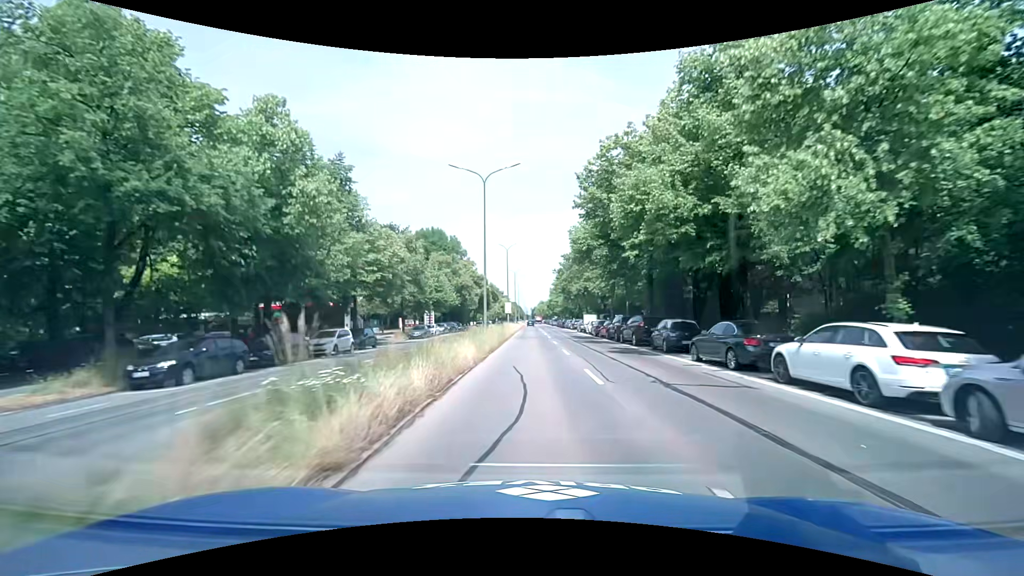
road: primary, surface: asphalt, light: Day
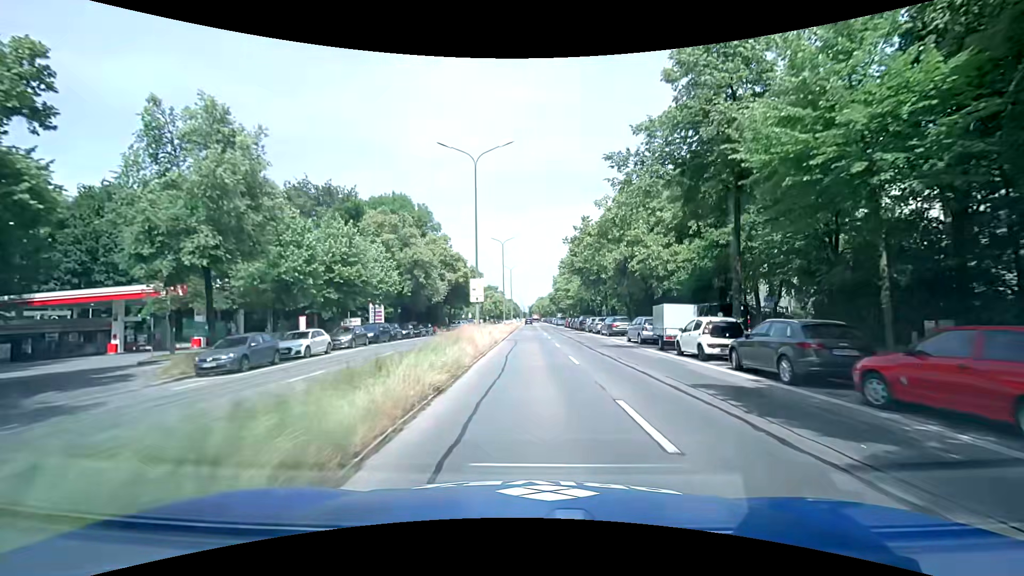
(+0.1, +32.6) m; 0°
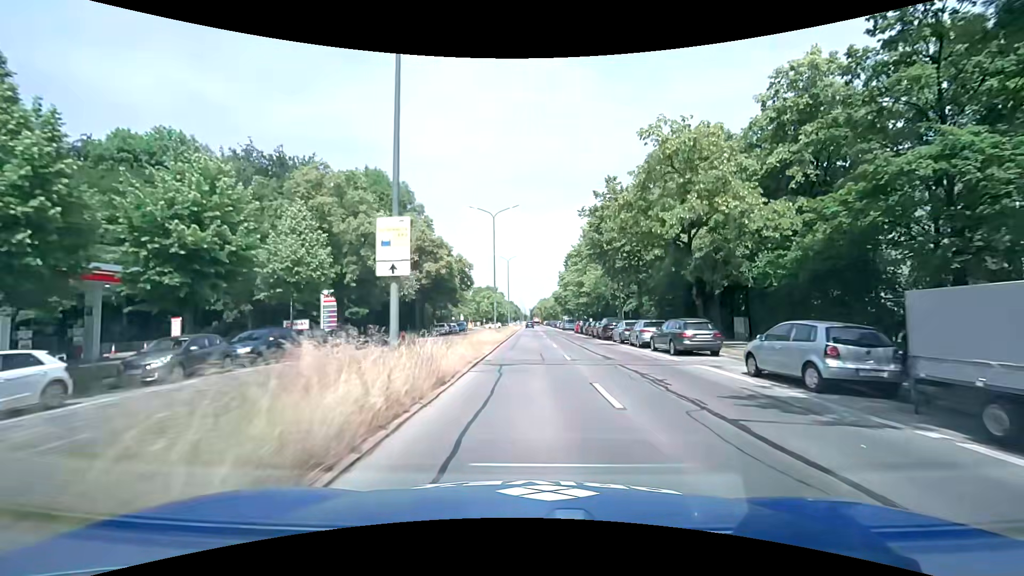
(0.0, +15.9) m; 0°
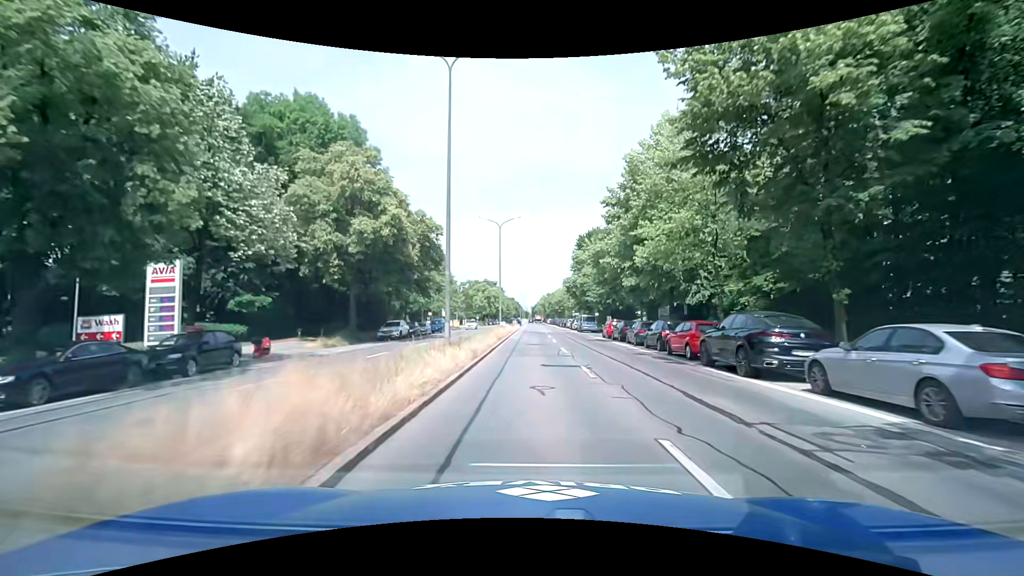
(-0.1, +23.4) m; 0°
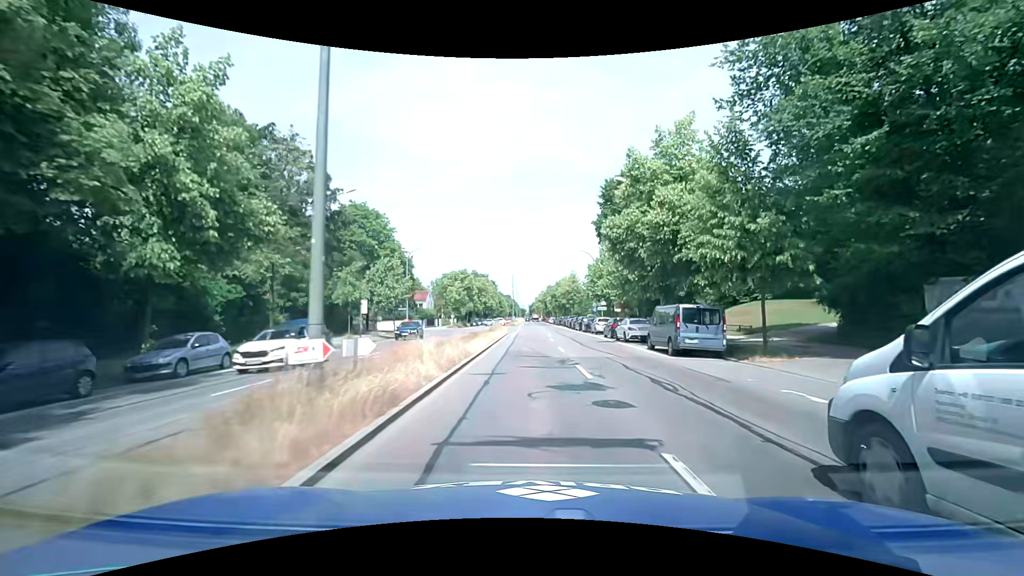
(0.0, +36.9) m; 0°
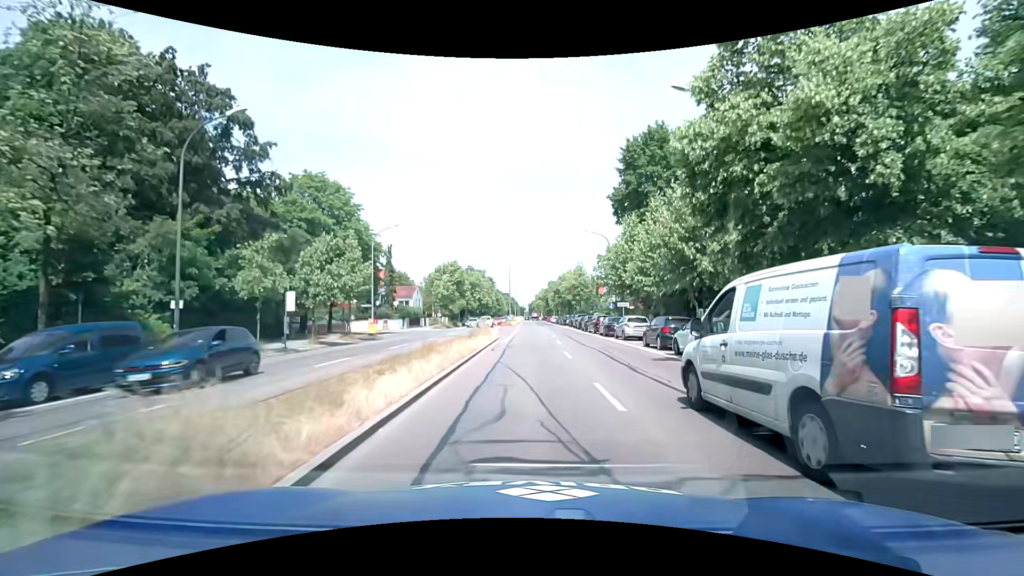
(0.0, +12.8) m; 0°
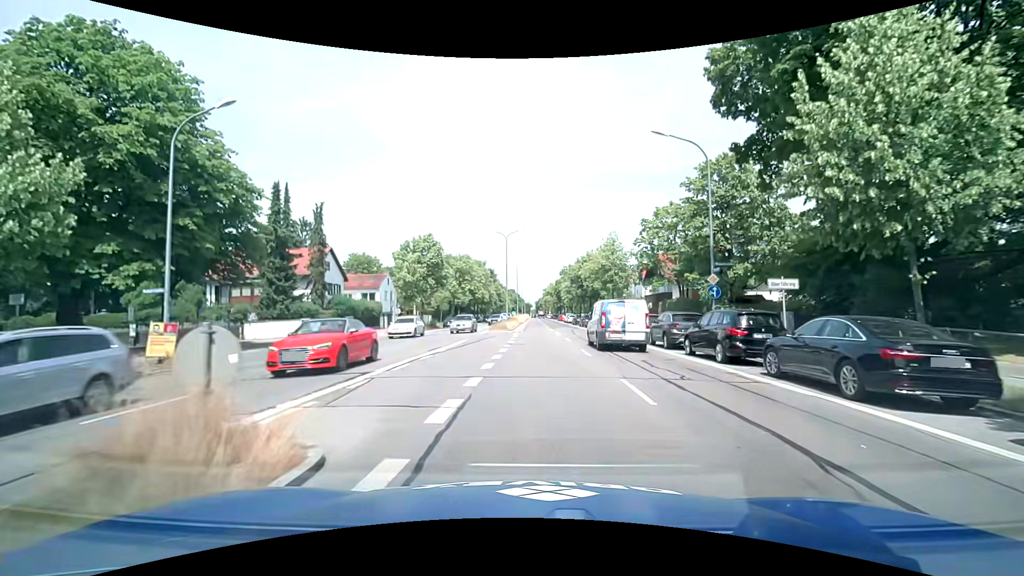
(-0.1, +26.5) m; -1°
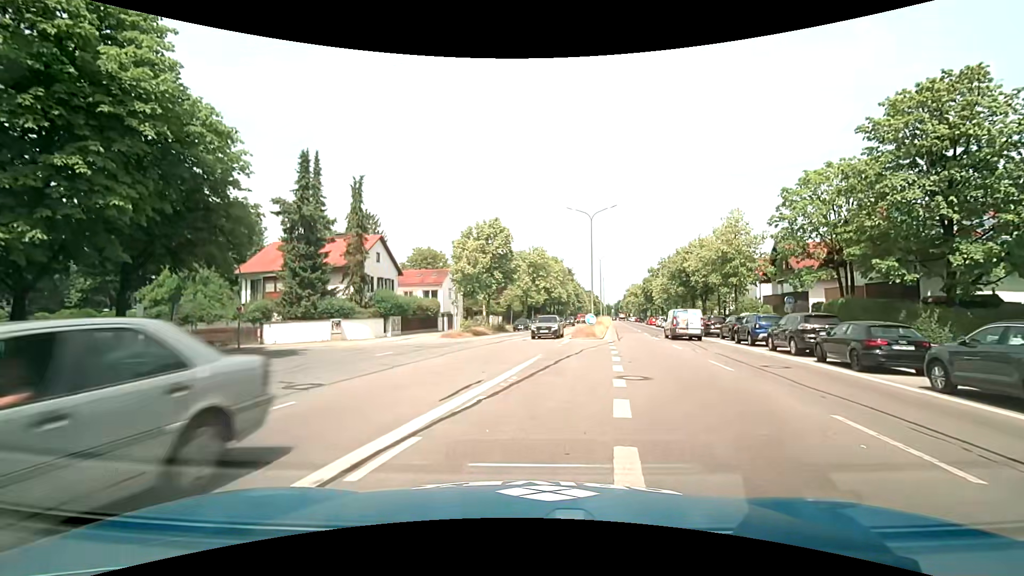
(-0.9, +11.0) m; -8°
(0, +10) (+1, +20) (-4, +28) (-14, +30) (-24, +31) (-34, +32) (-44, +33) (-54, +34) (-64, +36) (-73, +38) m
